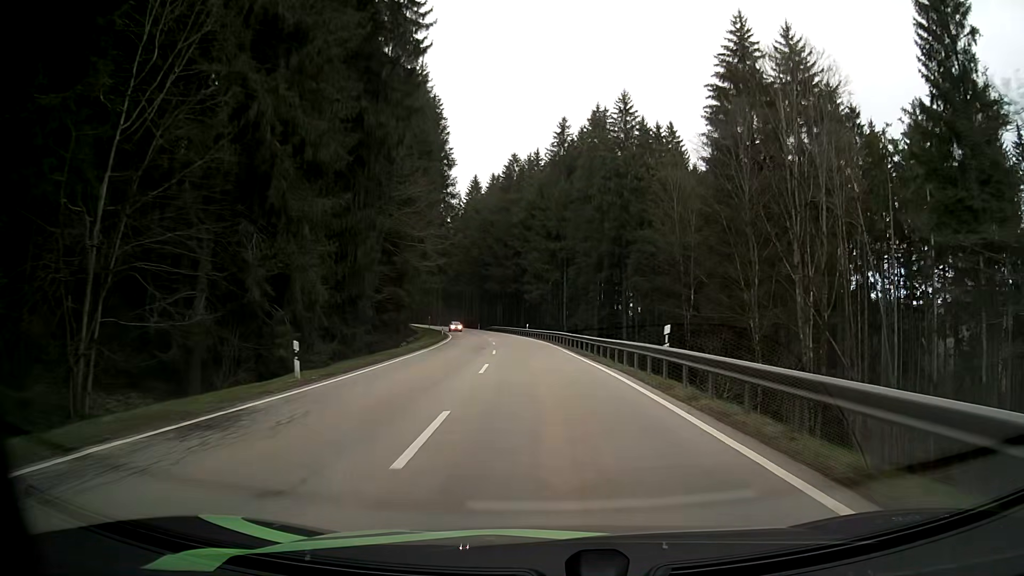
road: secondary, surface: asphalt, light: Day
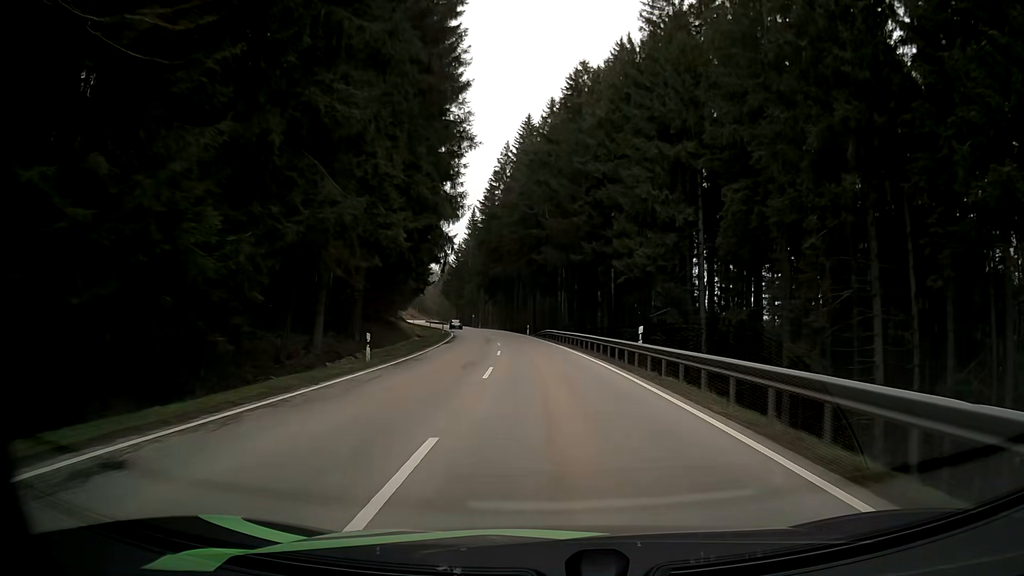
(-2.7, +50.4) m; -6°
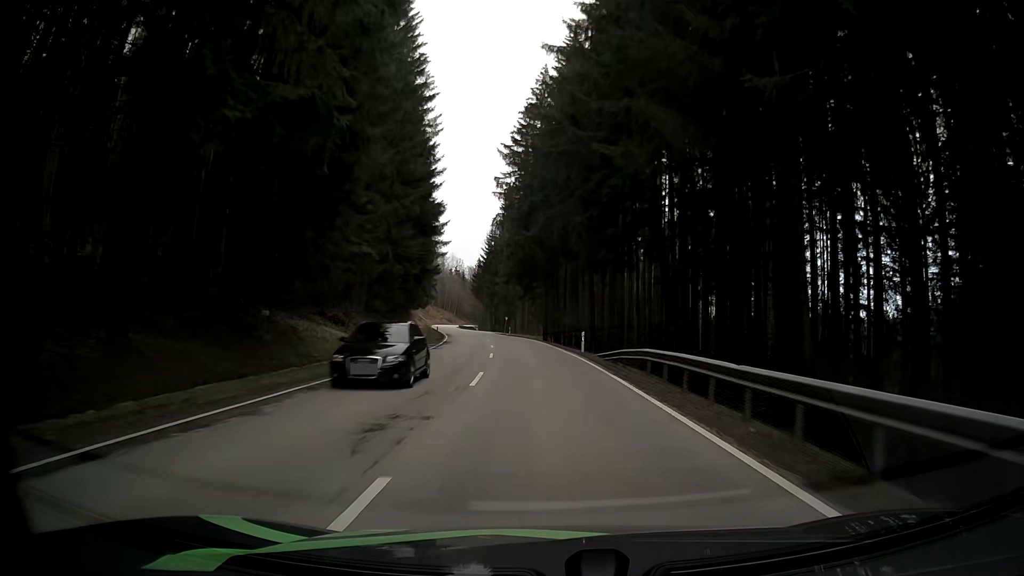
(-1.1, +37.9) m; -4°
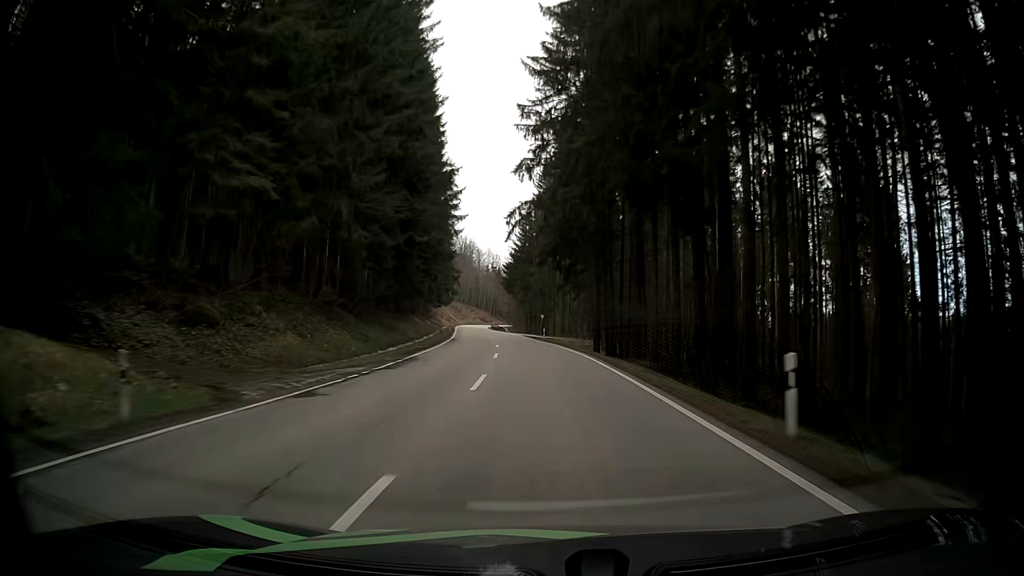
(-1.0, +25.2) m; -3°
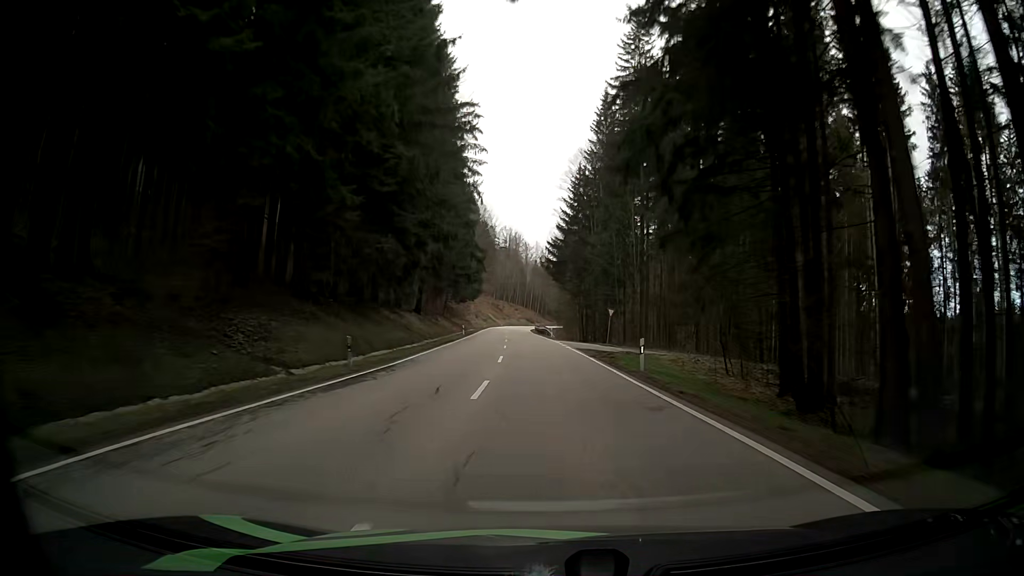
(-1.4, +37.8) m; -5°
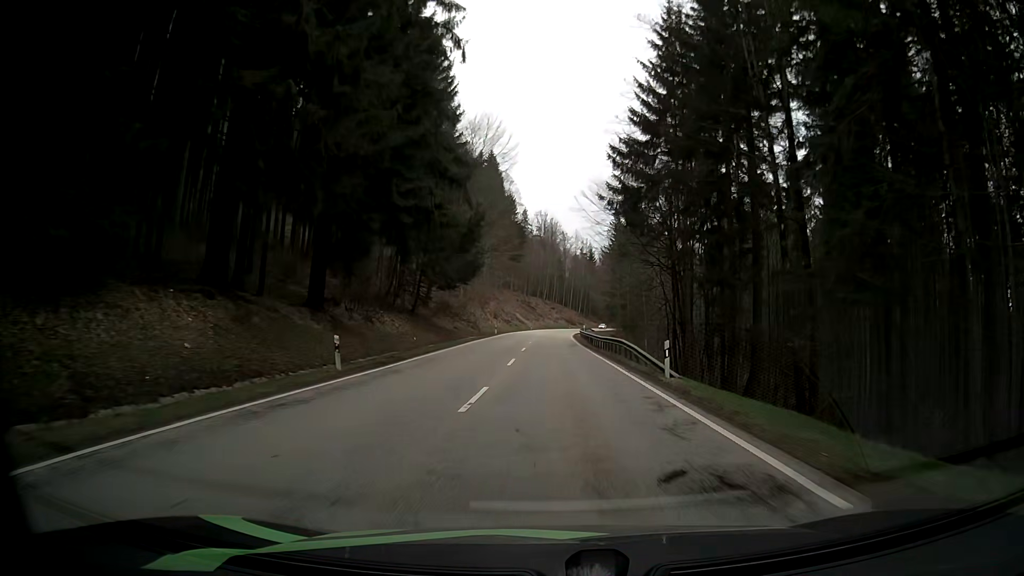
(-1.6, +50.4) m; -4°
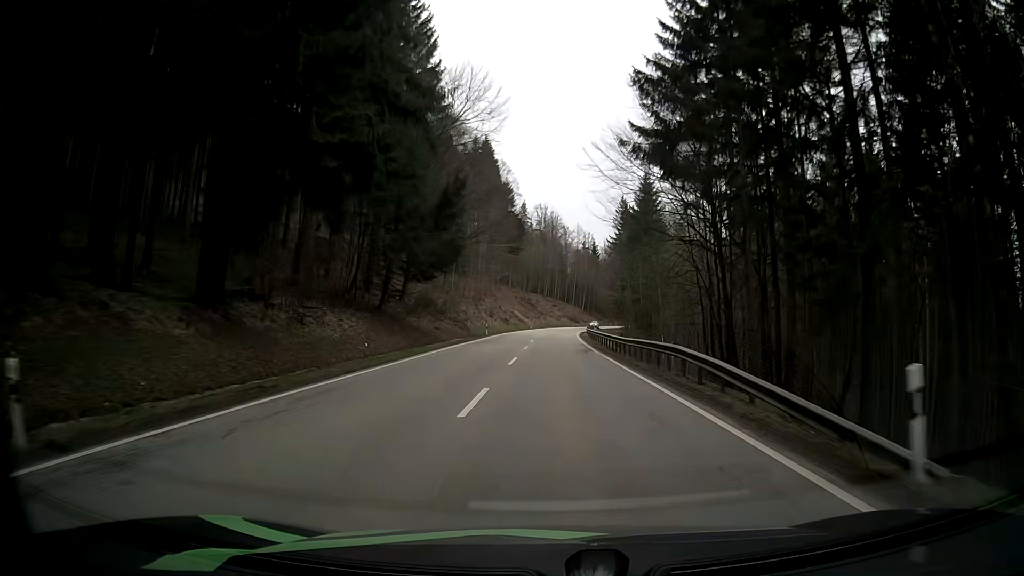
(+0.1, +12.6) m; +1°
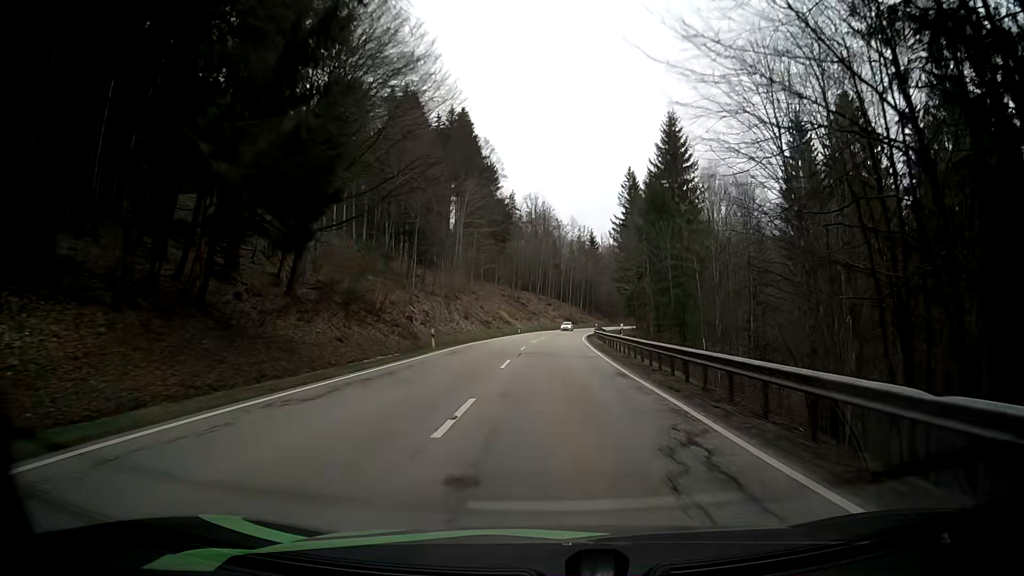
(-0.1, +25.2) m; 0°
(0, +10) (0, +20) (0, +30) (+1, +40) (+1, +50) (+2, +60) (+2, +70) (+3, +80) (+4, +90) (+5, +100) m
